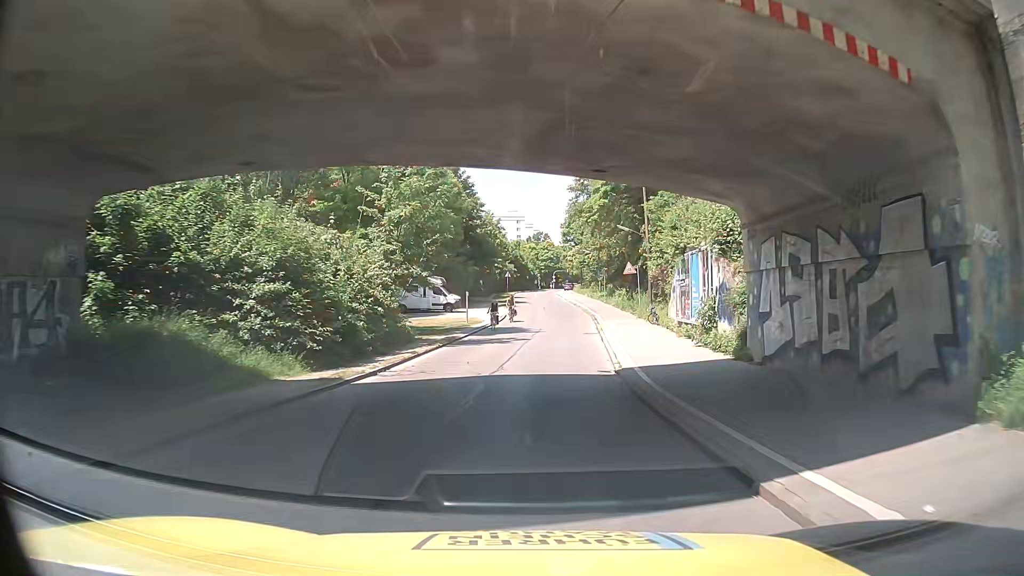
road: residential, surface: asphalt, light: Day
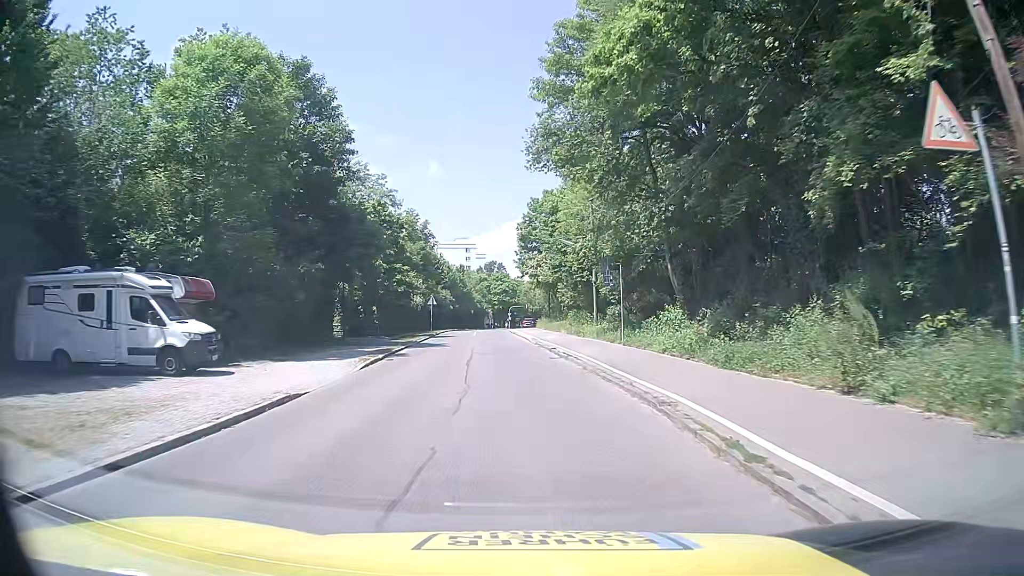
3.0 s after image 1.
(+1.9, +37.8) m; +4°
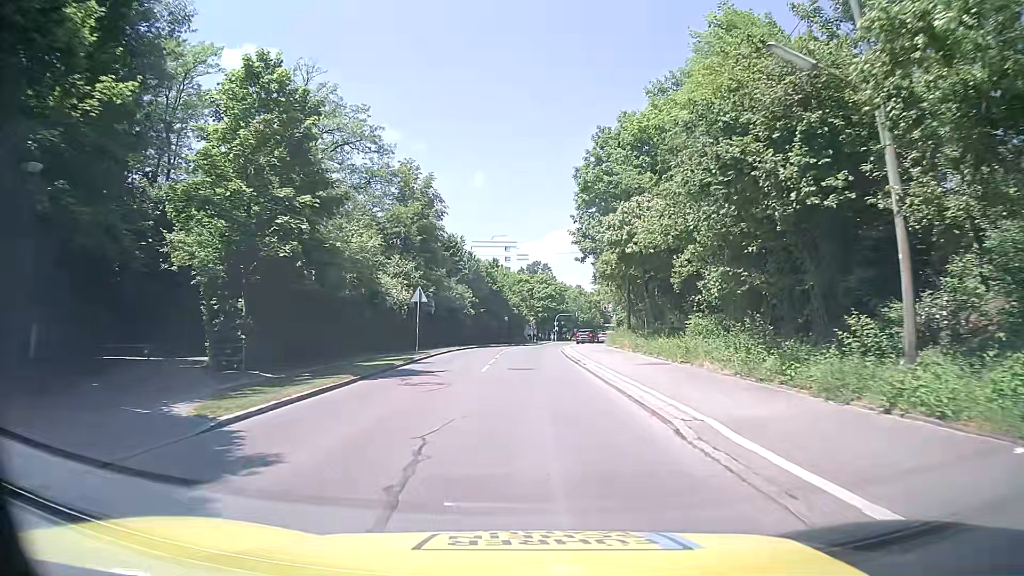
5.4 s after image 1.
(-1.3, +28.5) m; -4°
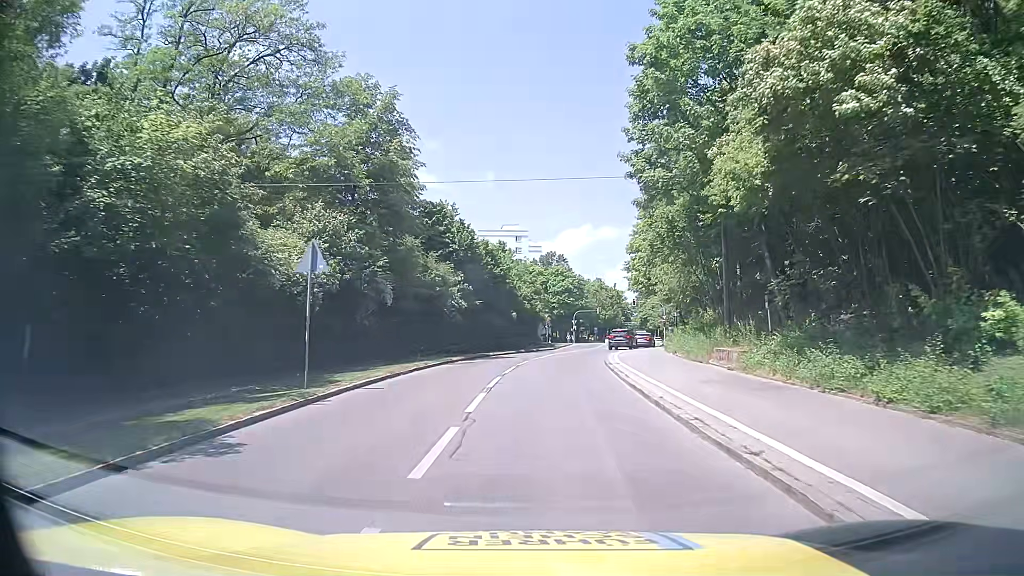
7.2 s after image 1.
(-0.4, +18.1) m; -1°
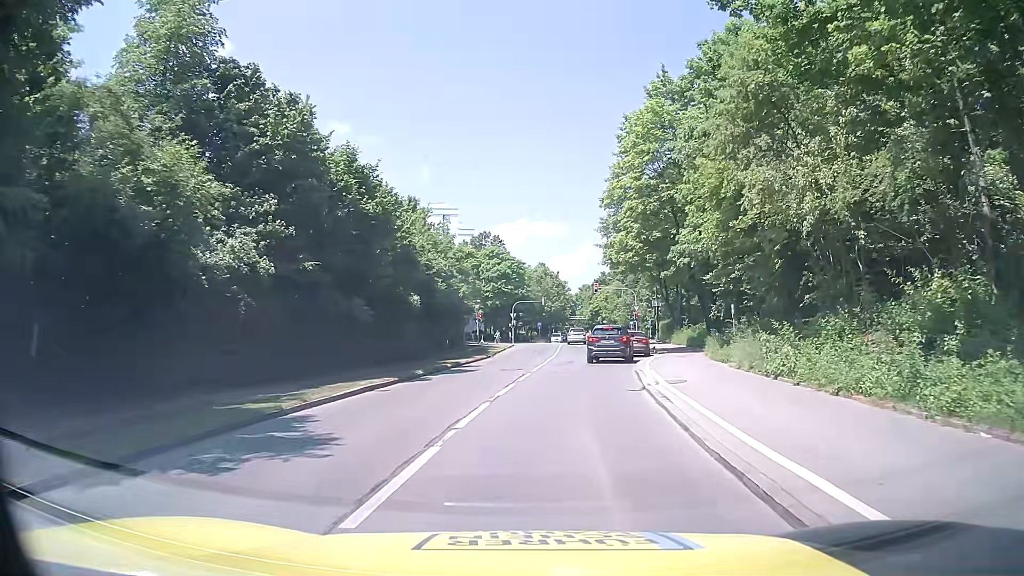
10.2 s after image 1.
(+0.8, +23.7) m; +6°
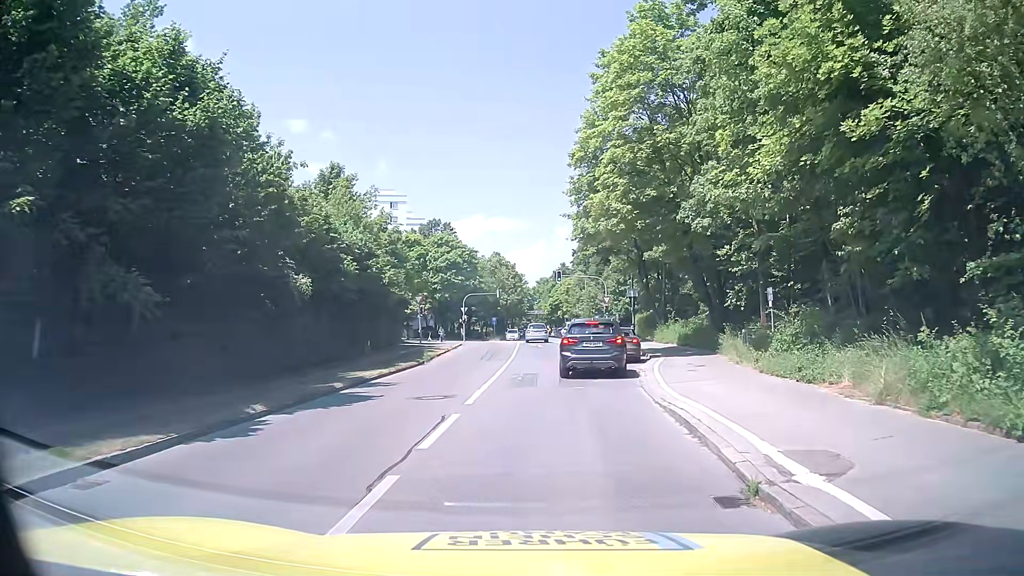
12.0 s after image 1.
(+0.3, +9.9) m; +4°
